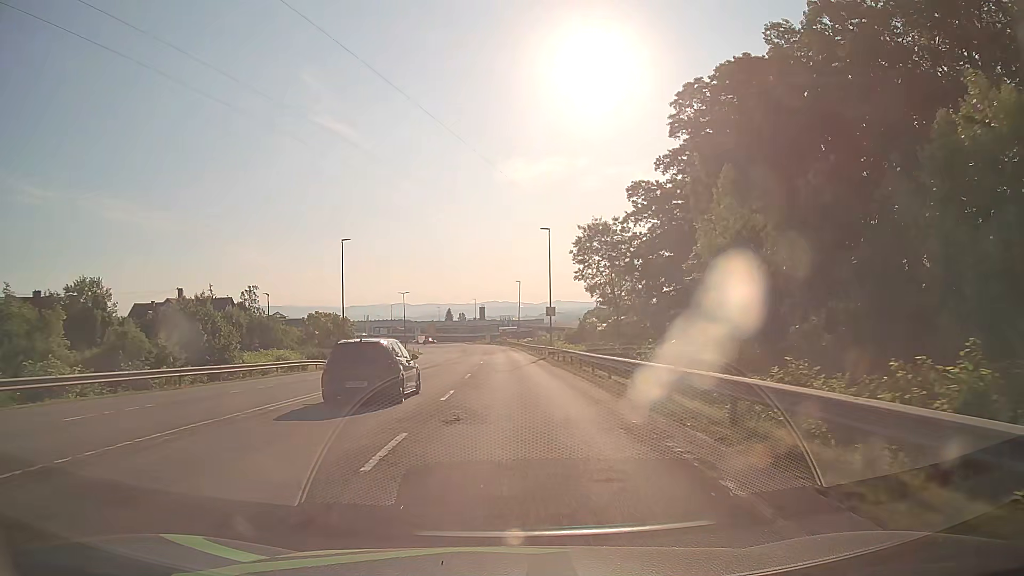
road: secondary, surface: asphalt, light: Day
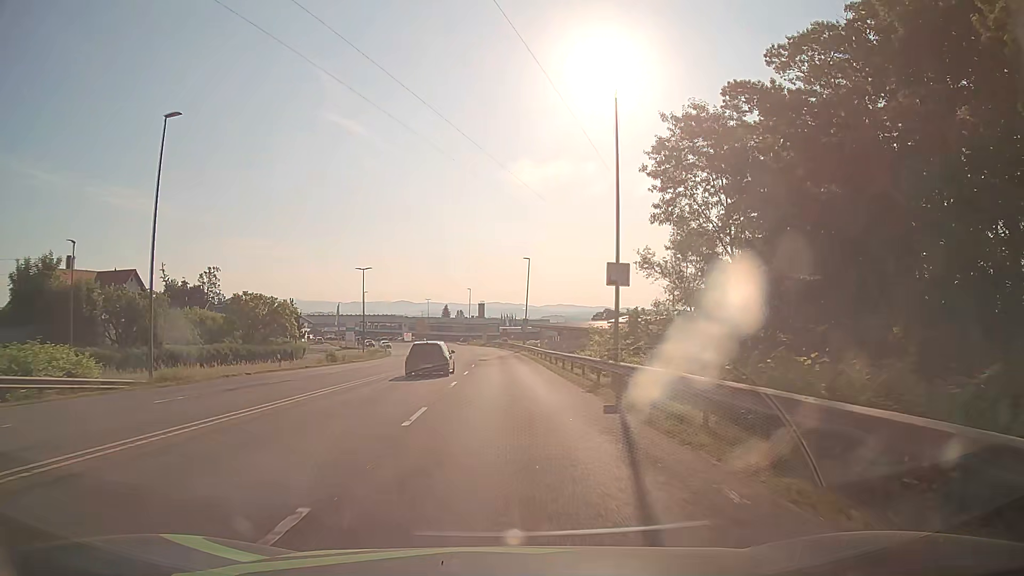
(0.0, +31.3) m; 0°
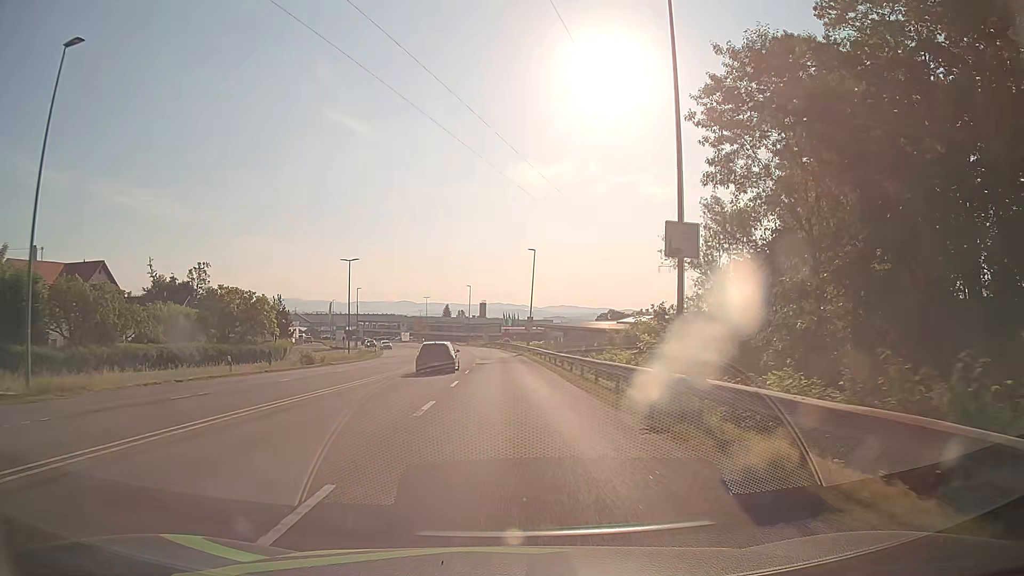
(0.0, +7.7) m; 0°
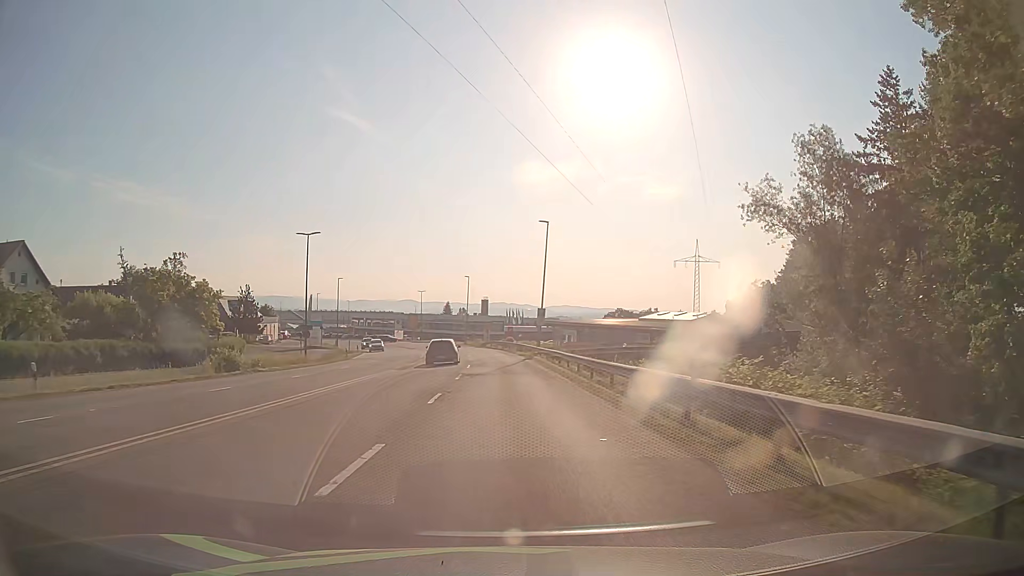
(0.0, +15.4) m; 0°
(0, +10) (0, +20) (0, +30) (-1, +40) (-1, +50) (-2, +60) (-4, +70) (-5, +80) (-7, +89) (-10, +99) m
